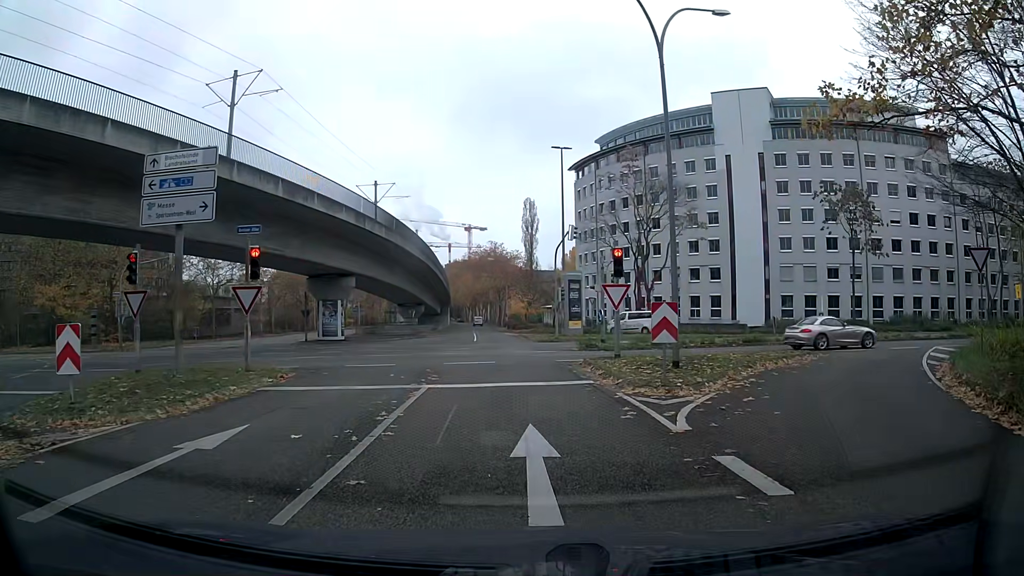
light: Day
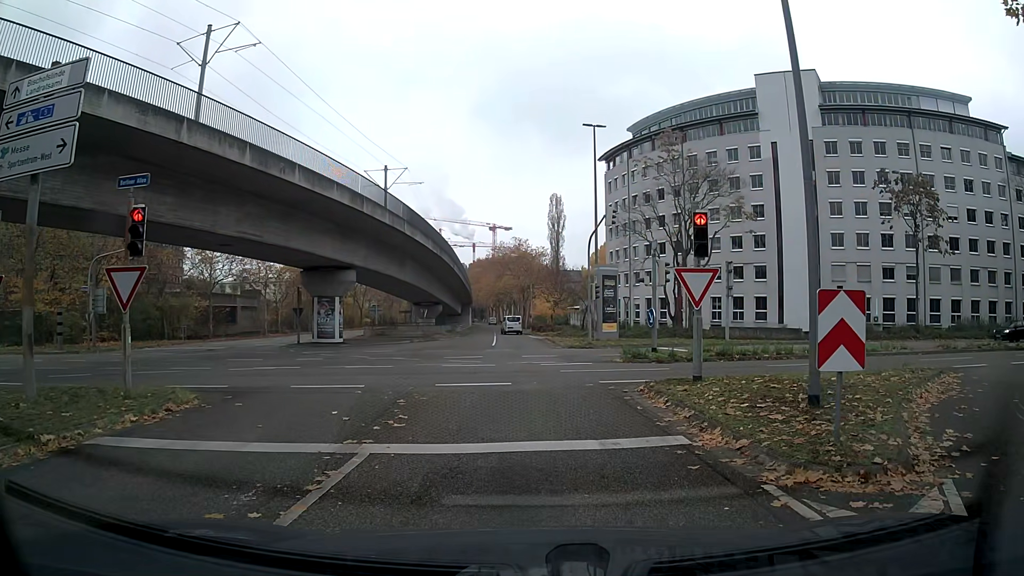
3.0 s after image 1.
(-0.1, +6.6) m; -2°
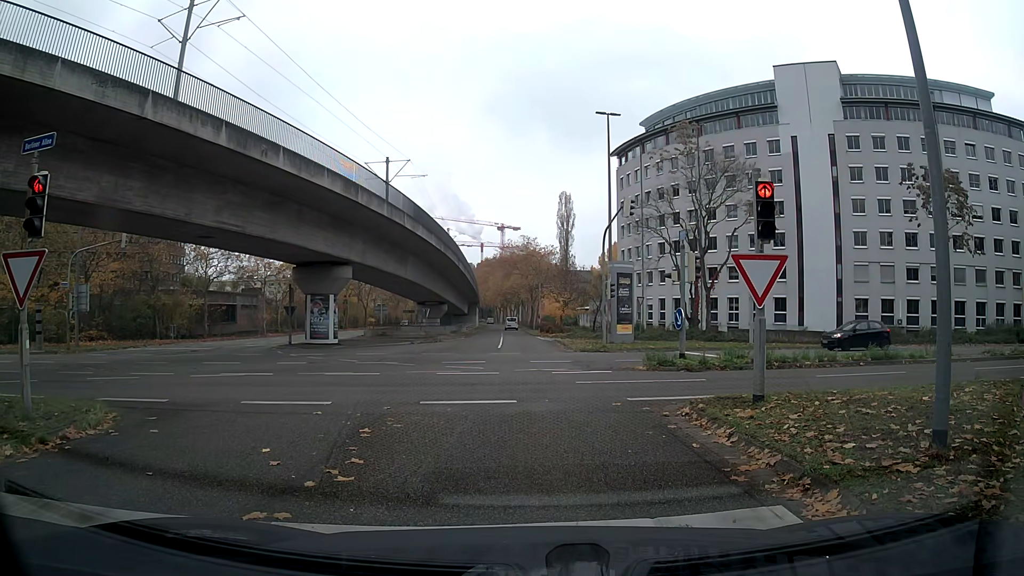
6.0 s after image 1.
(0.0, +2.9) m; 0°
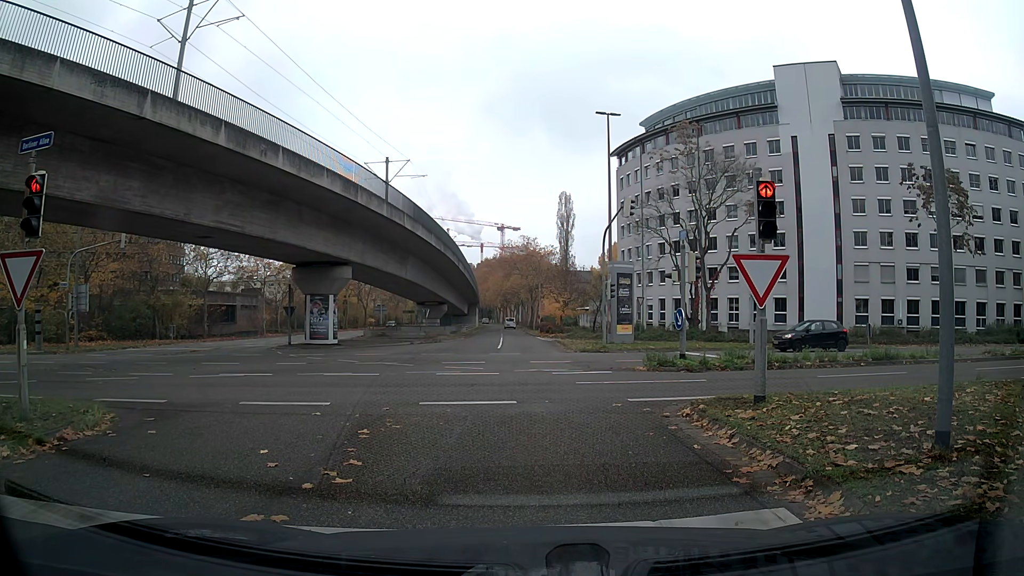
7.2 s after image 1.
(0.0, +0.1) m; 0°
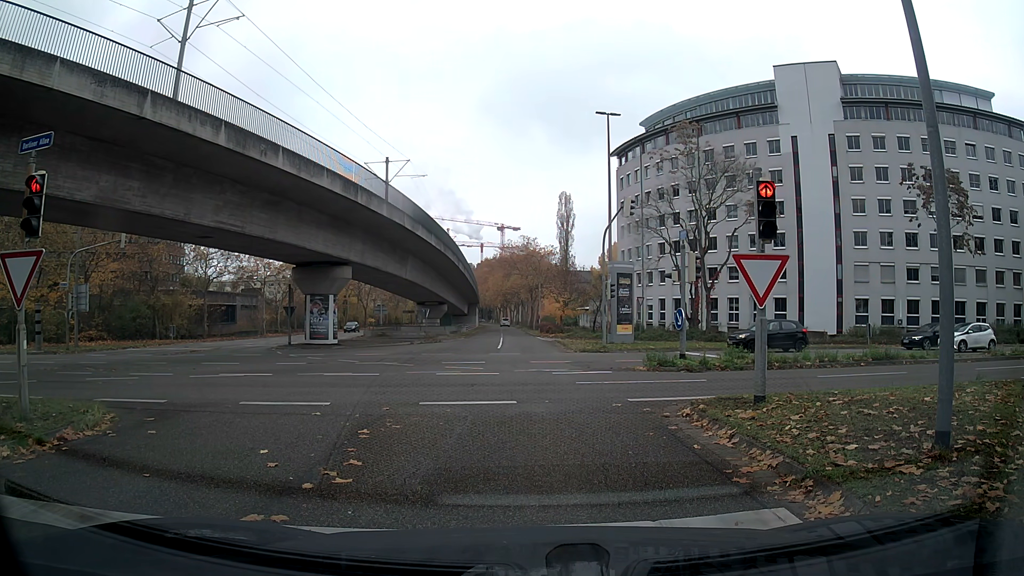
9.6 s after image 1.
(0.0, 0.0) m; 0°
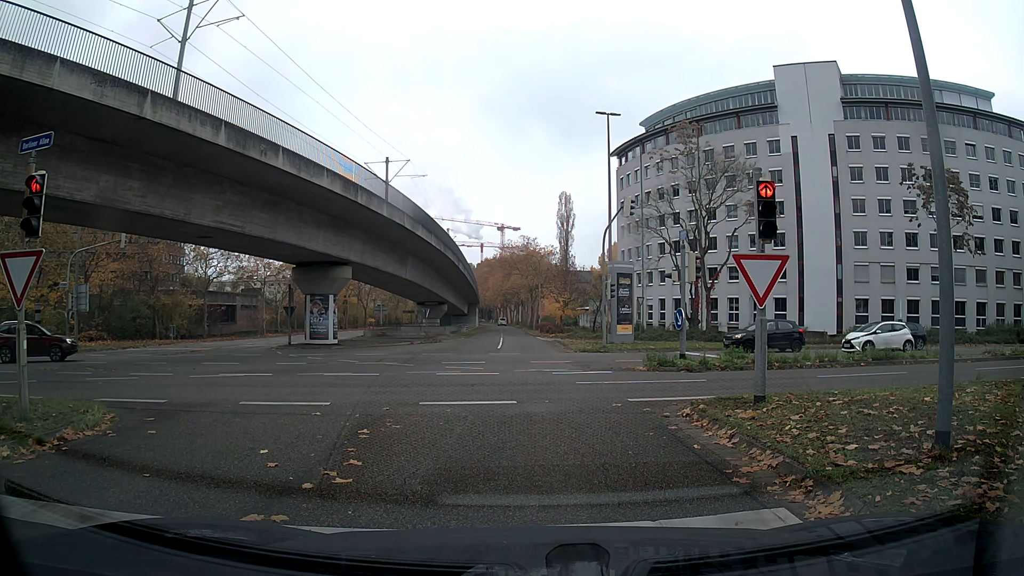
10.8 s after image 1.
(0.0, 0.0) m; 0°
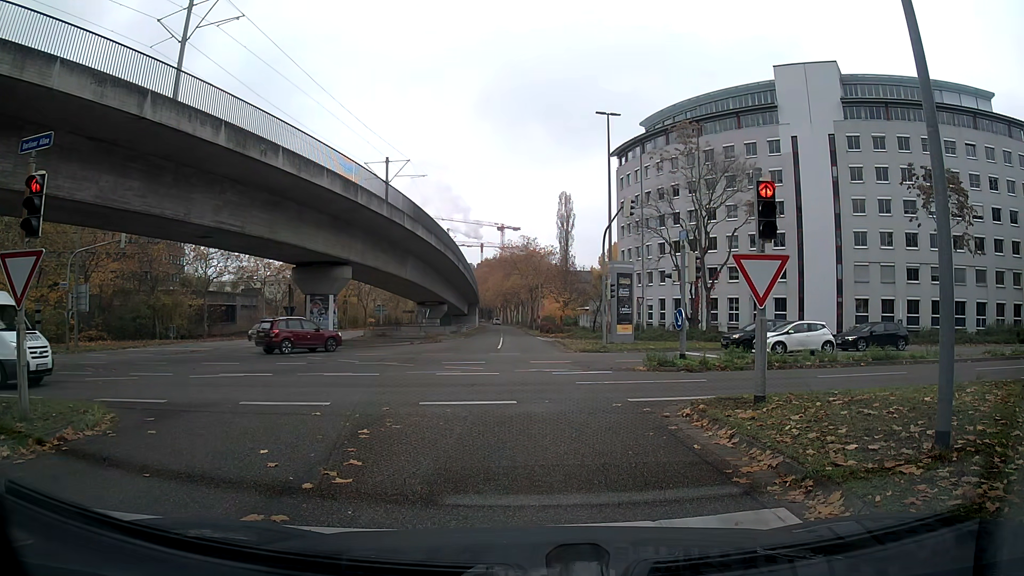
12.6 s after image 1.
(0.0, 0.0) m; 0°
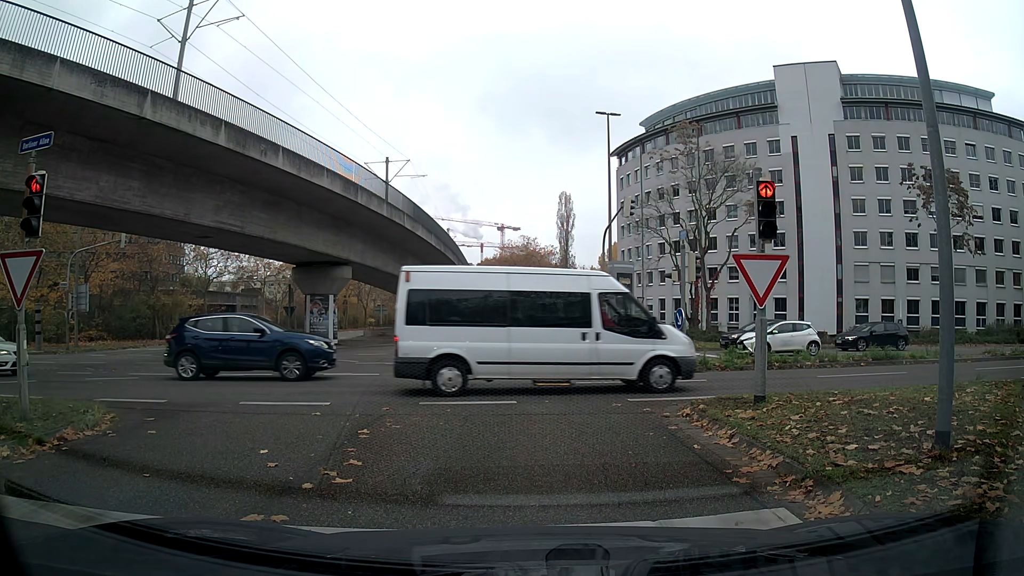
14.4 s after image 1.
(0.0, 0.0) m; 0°
(0, +10) (0, +20) (0, +30) (0, +40) (-1, +50) (-1, +60) (-1, +70) (-2, +80) (-2, +90) (-3, +100) m
